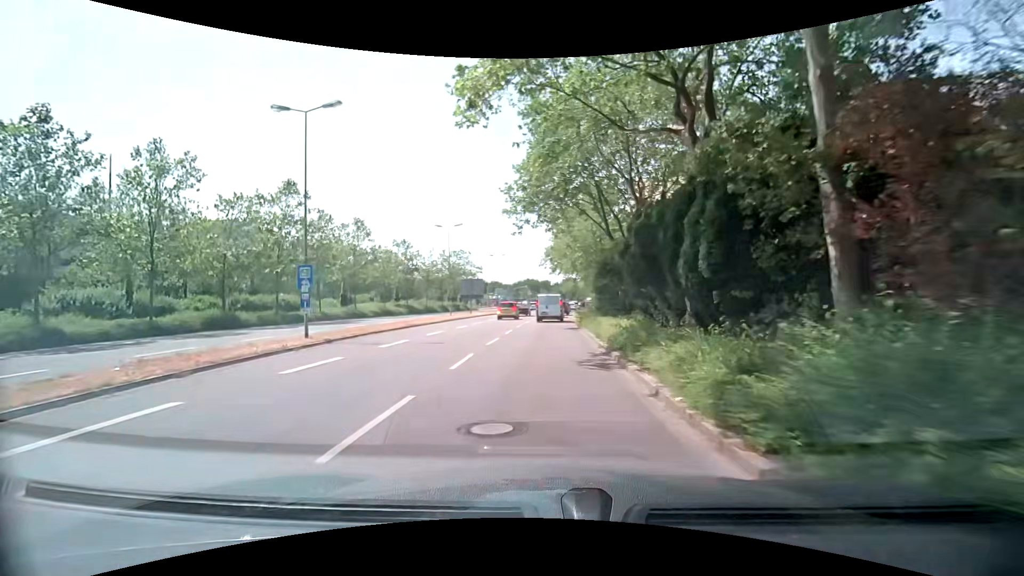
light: Day
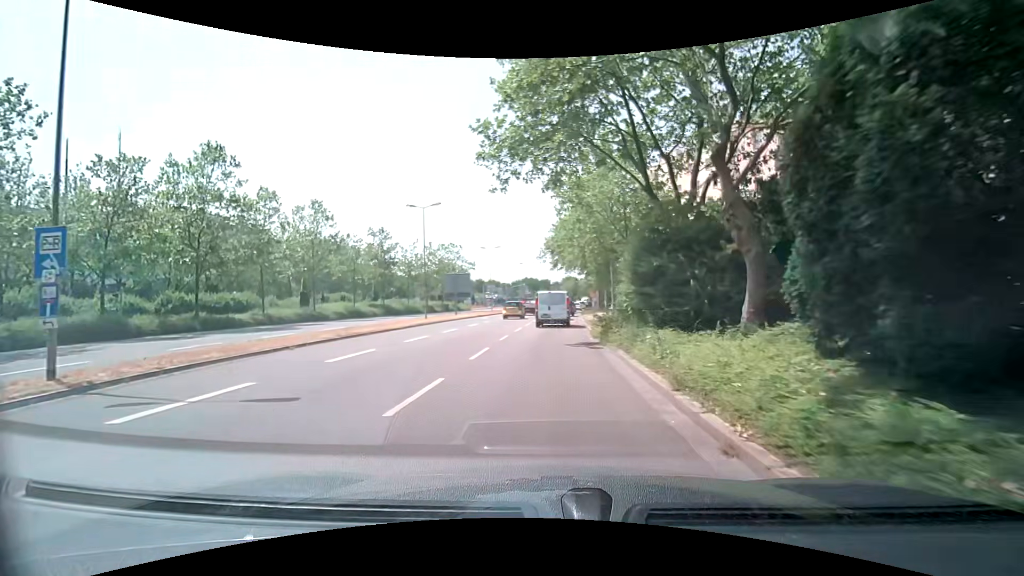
(+0.1, +10.2) m; +1°
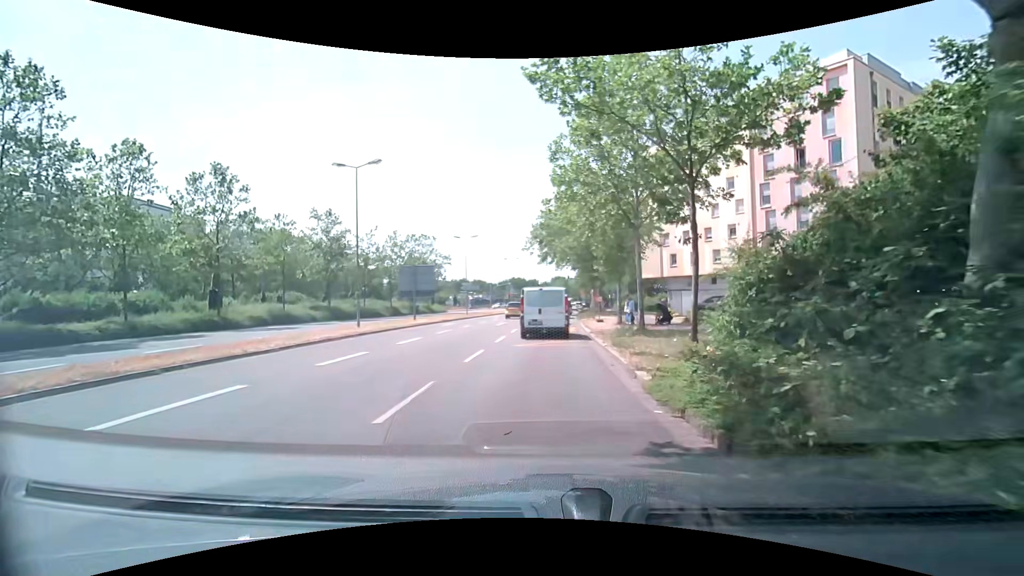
(0.0, +11.9) m; +2°
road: secondary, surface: asphalt
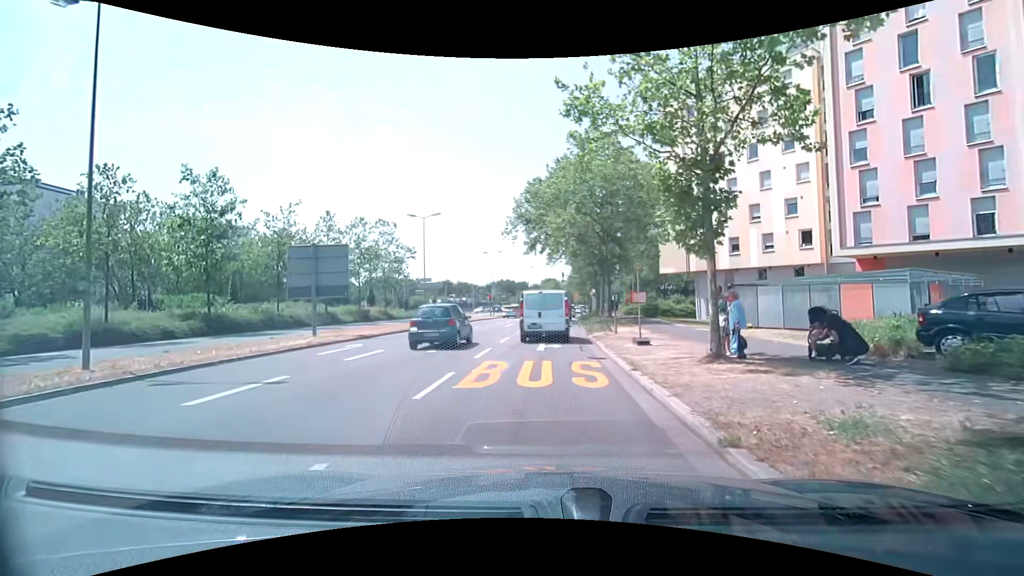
(0.0, +16.2) m; +1°
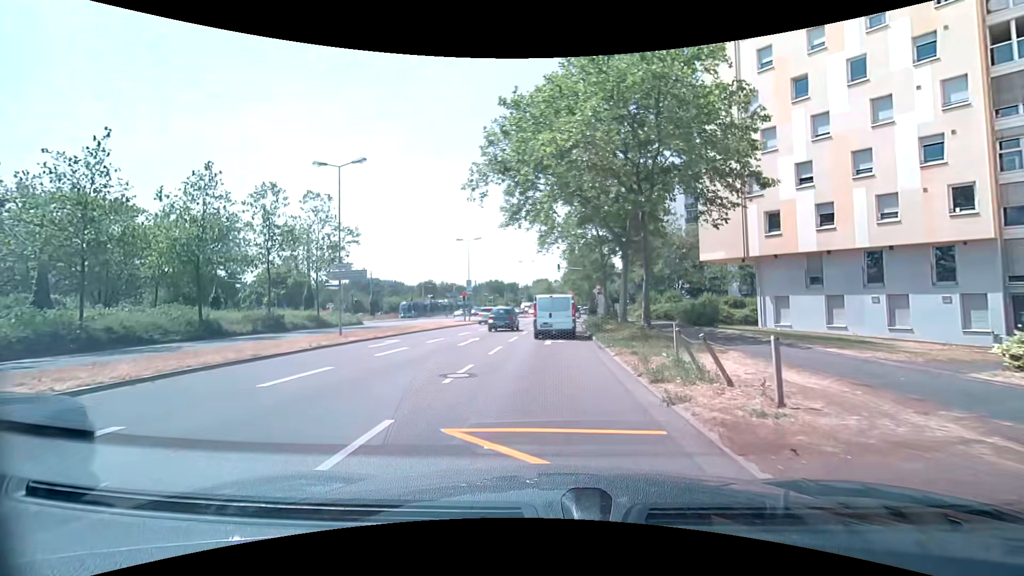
(0.0, +16.3) m; +1°
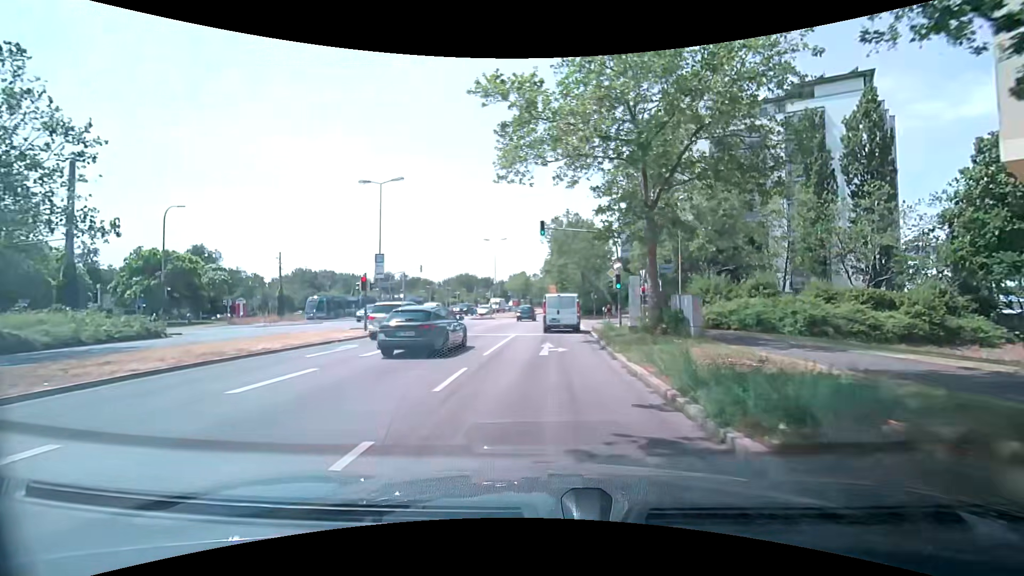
(0.0, +25.3) m; +1°
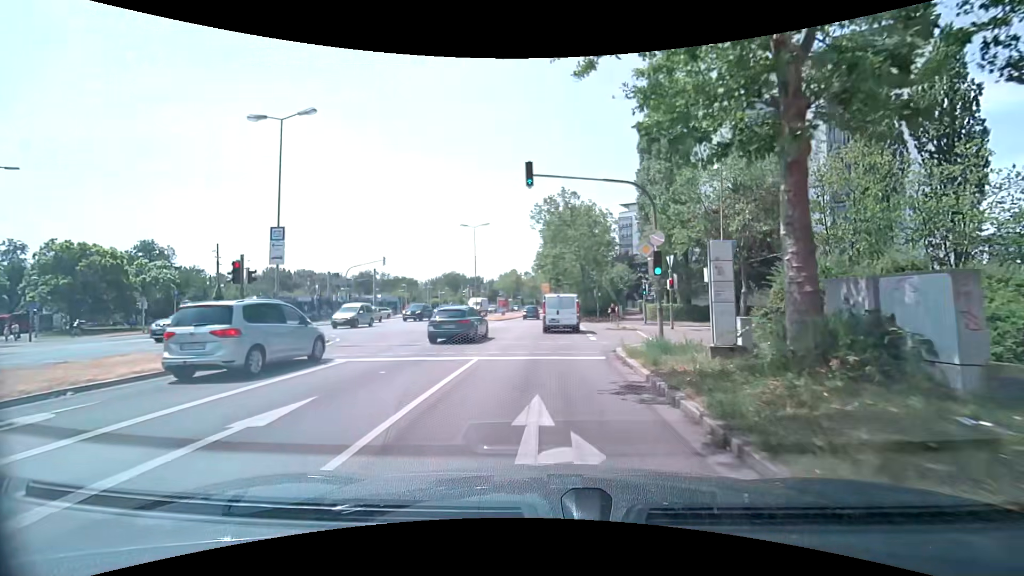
(+0.3, +11.2) m; +1°
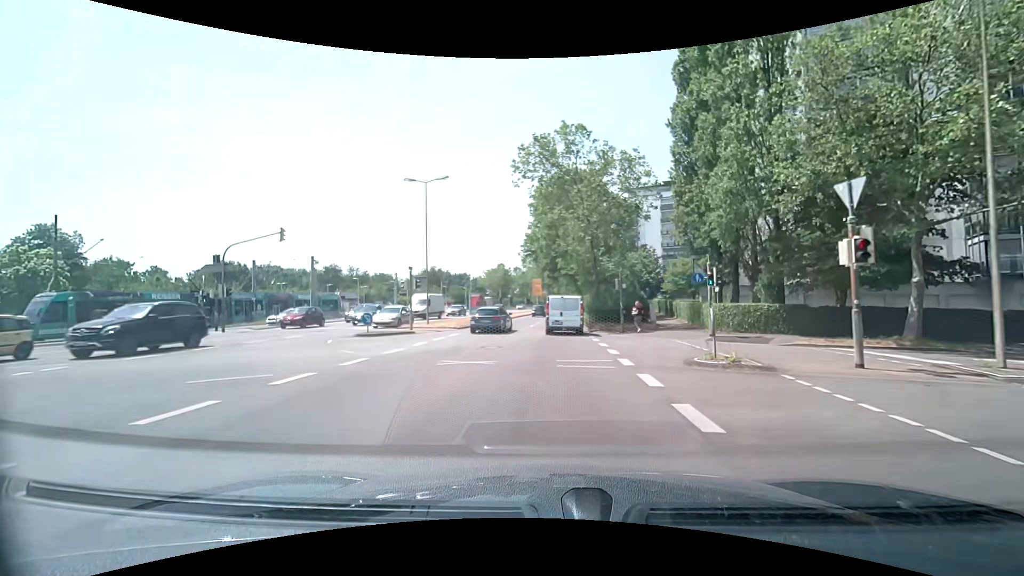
(+0.2, +17.8) m; +1°
(0, +10) (0, +20) (0, +30) (+1, +40) (+1, +50) (+2, +60) (+3, +70) (+3, +80) (+5, +90) (+6, +100) m
